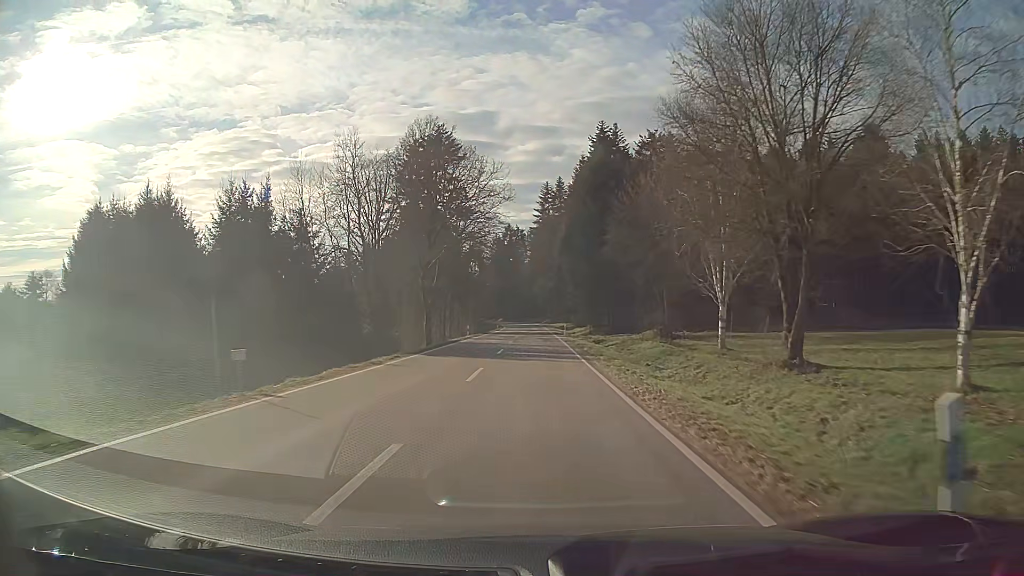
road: tertiary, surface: asphalt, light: Day
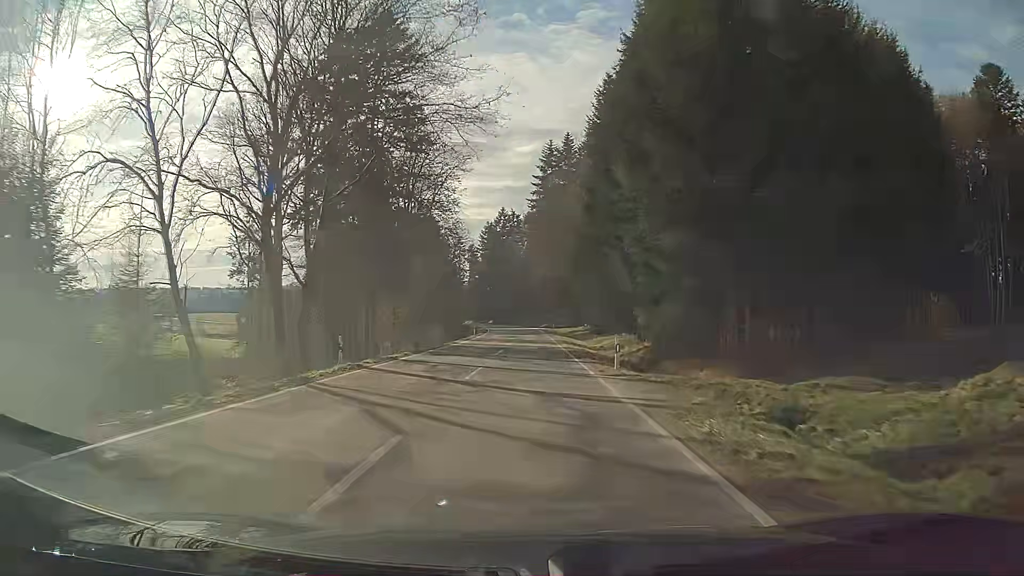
(+0.1, +35.4) m; 0°
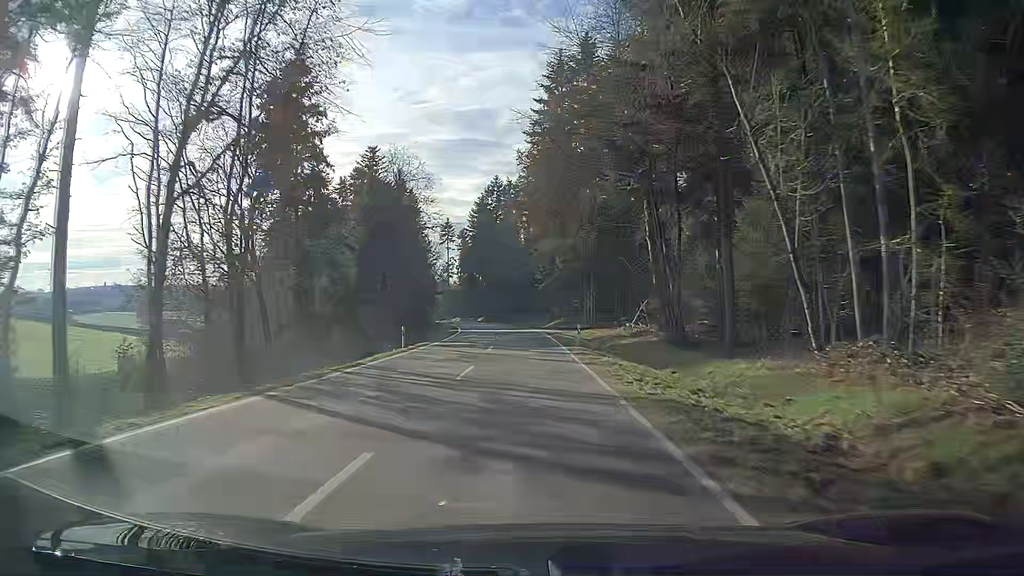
(-0.1, +36.9) m; 0°
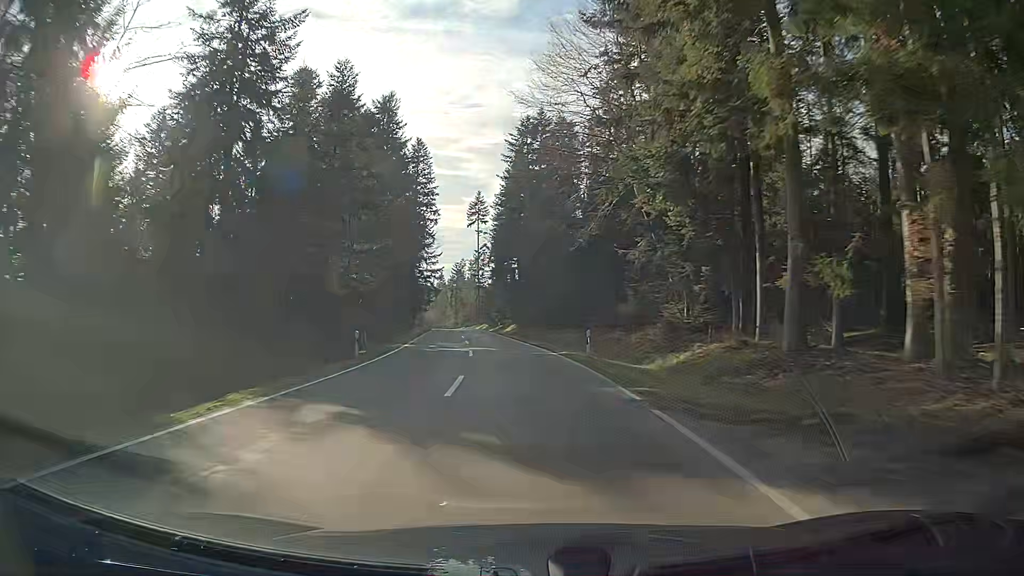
(-1.7, +50.9) m; -5°
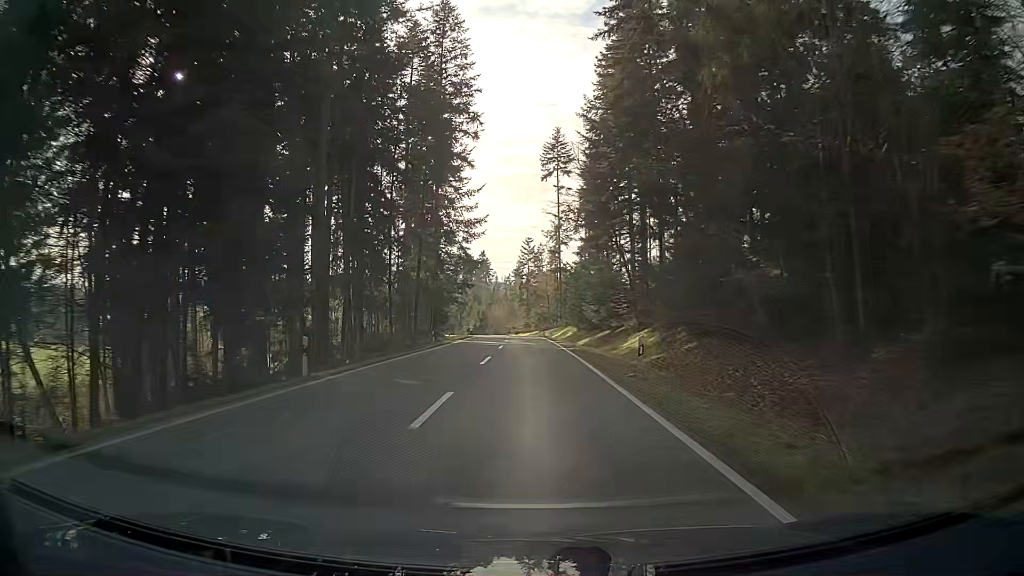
(-3.5, +51.5) m; -6°
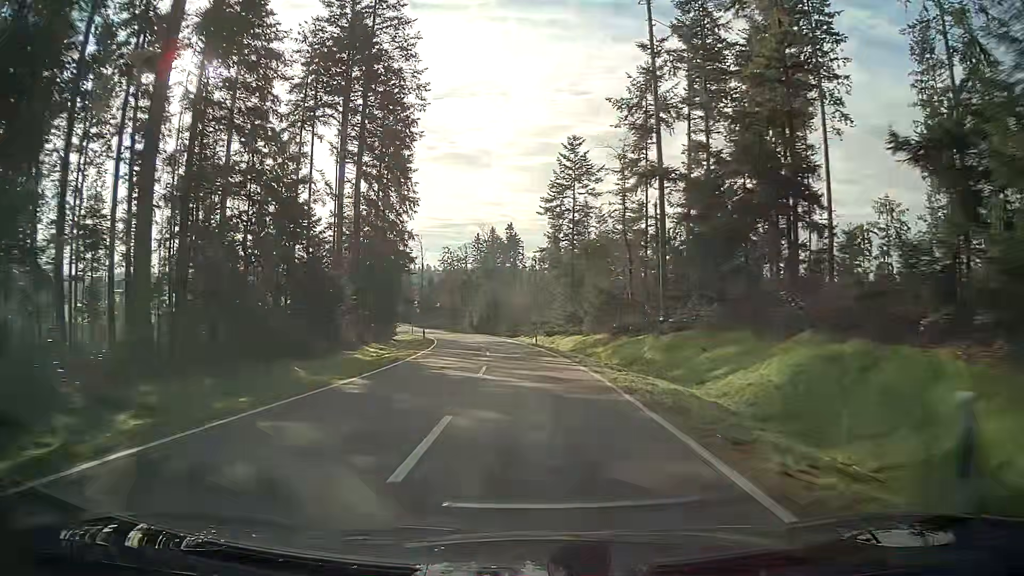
(-1.6, +62.2) m; -3°
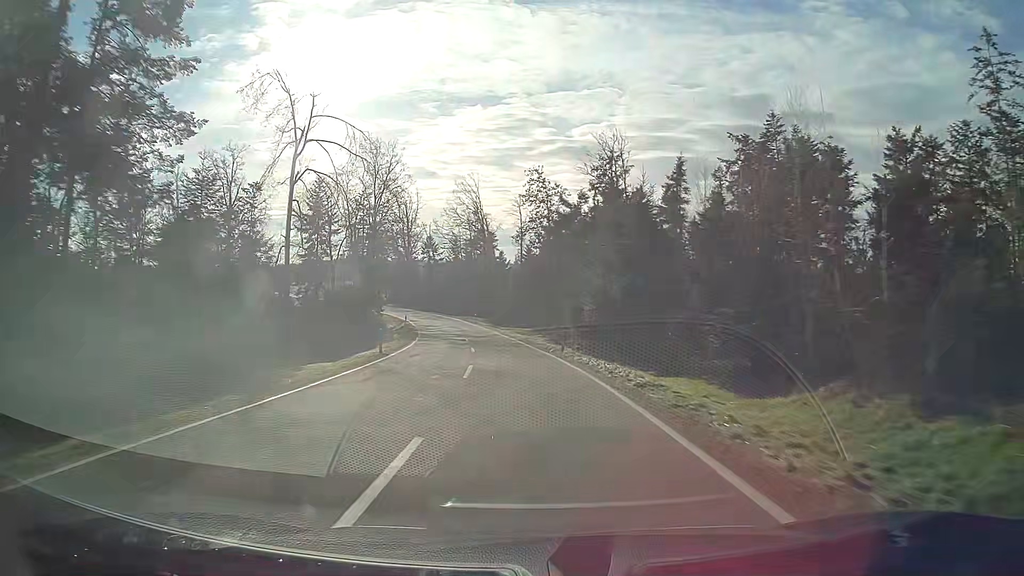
(-5.4, +61.8) m; -11°
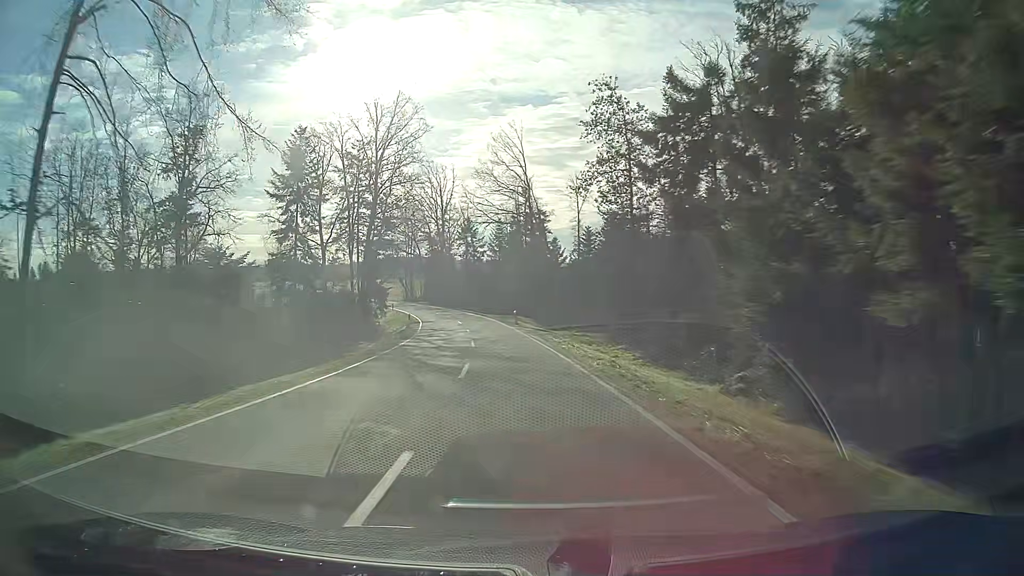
(-1.0, +24.9) m; -4°
